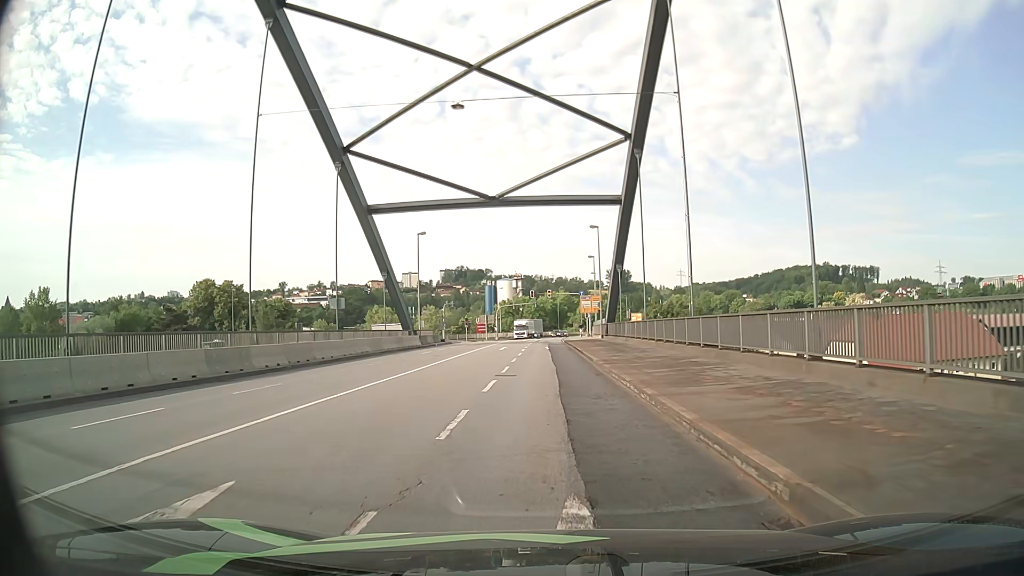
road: primary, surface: asphalt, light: Day
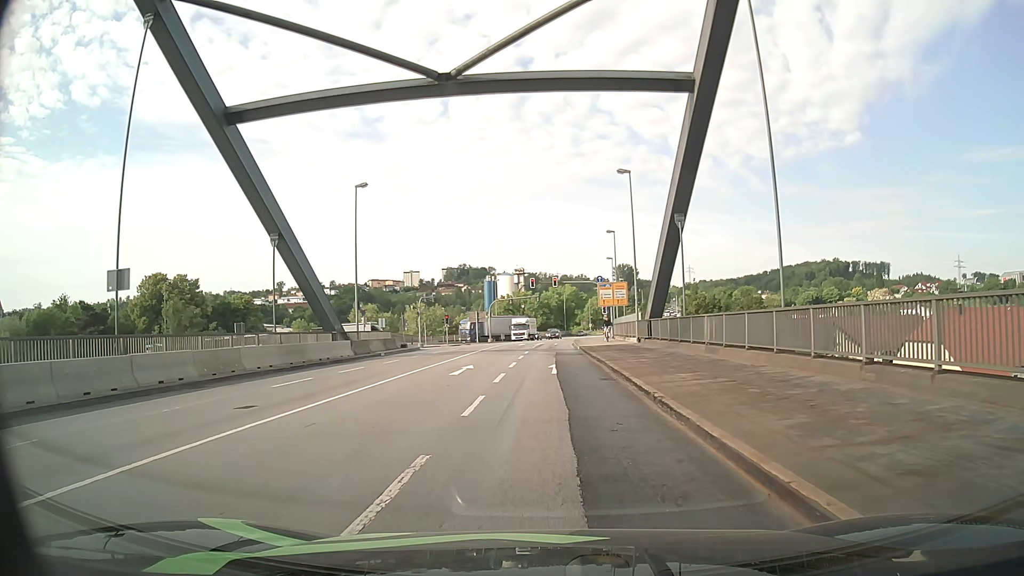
(0.0, +21.9) m; 0°
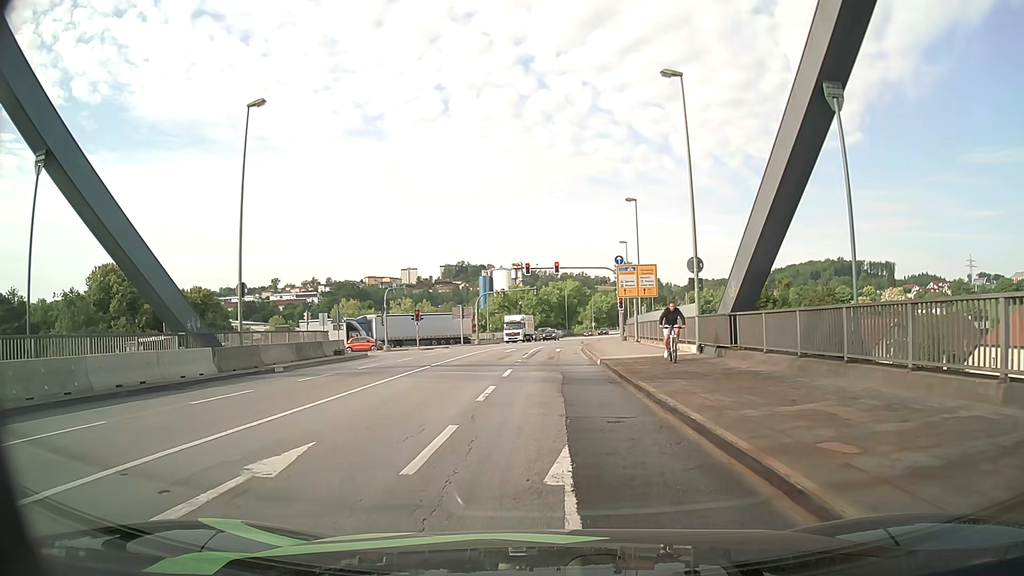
(0.0, +16.0) m; 0°
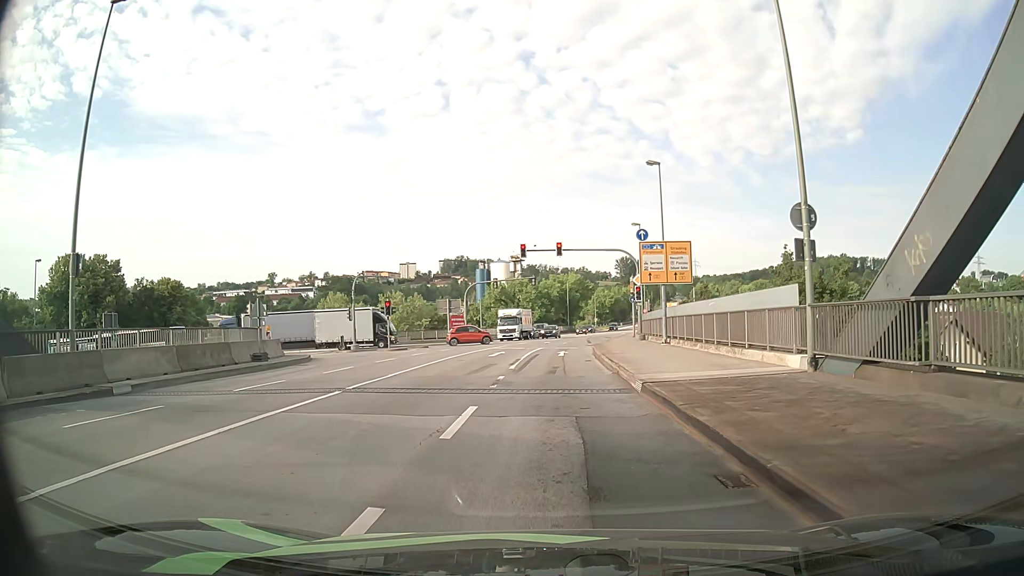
(-0.1, +10.2) m; 0°
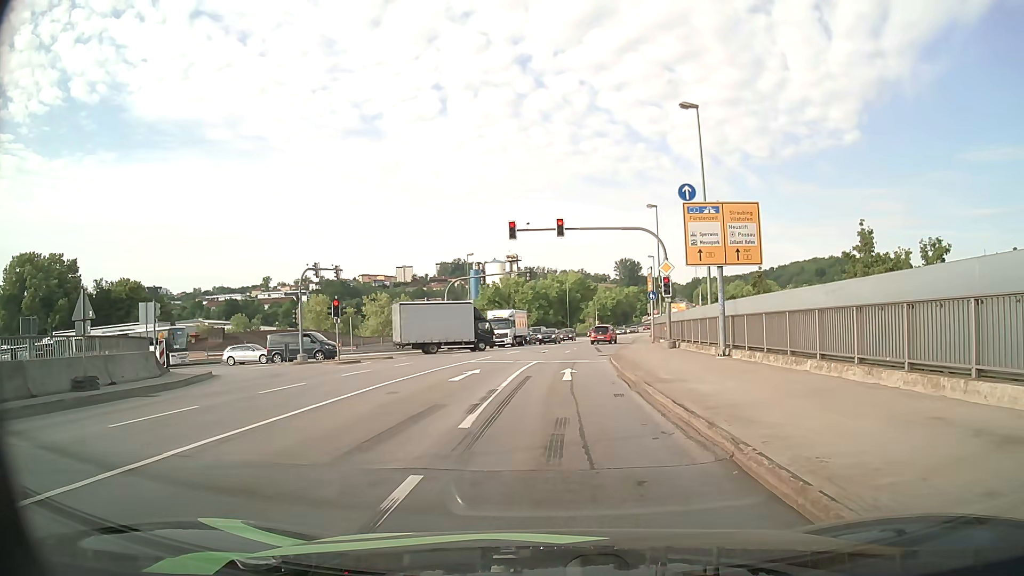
(0.0, +10.9) m; +1°
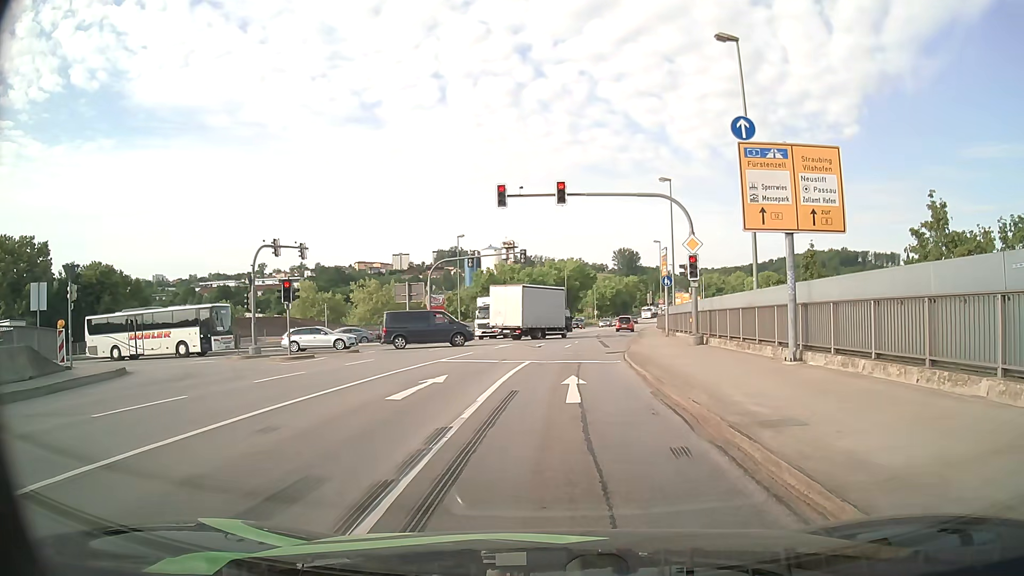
(-0.1, +6.4) m; -1°
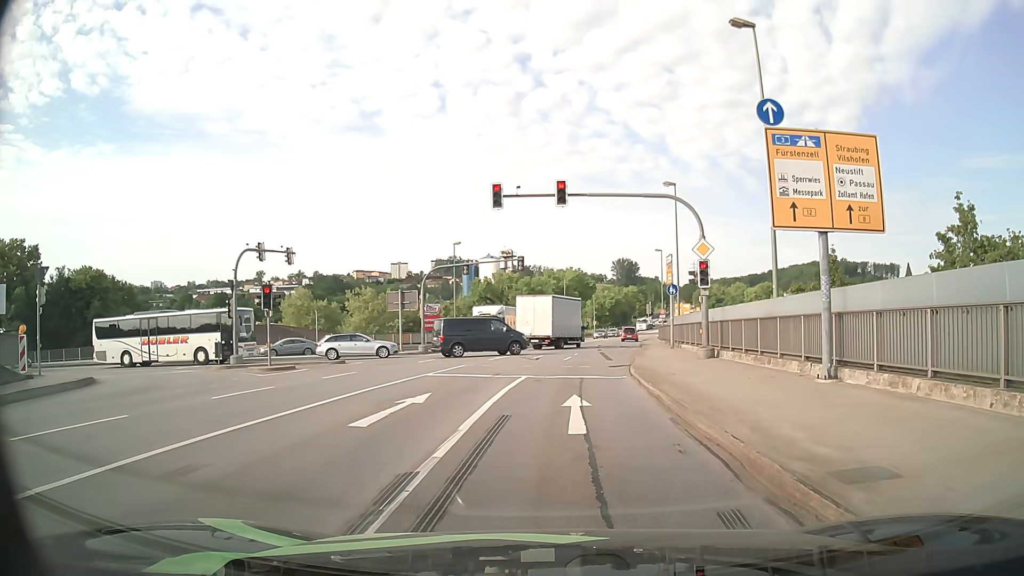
(0.0, +2.0) m; 0°
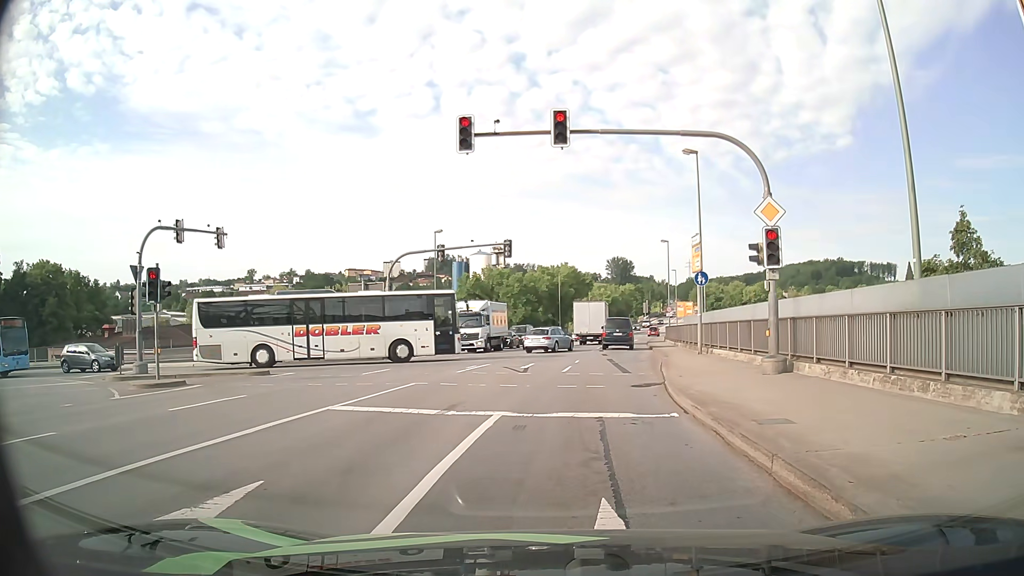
(0.0, +8.0) m; 0°
